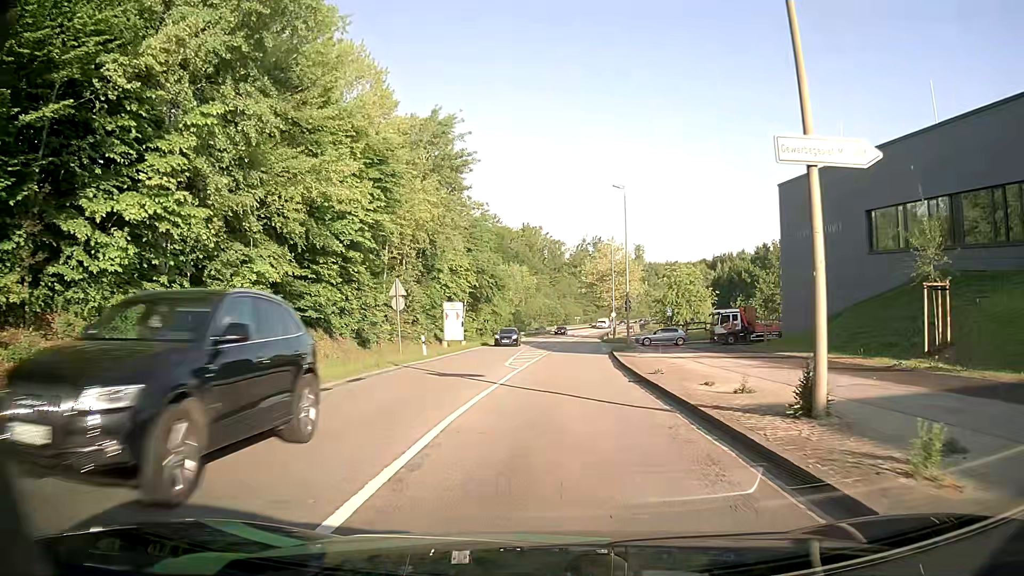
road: secondary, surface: asphalt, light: Day
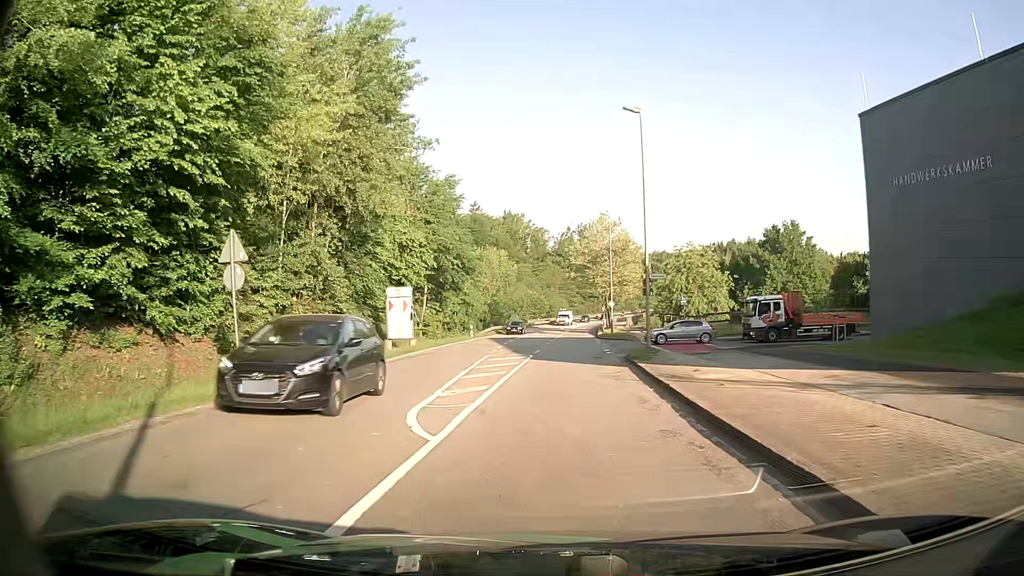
(+0.2, +14.4) m; +1°
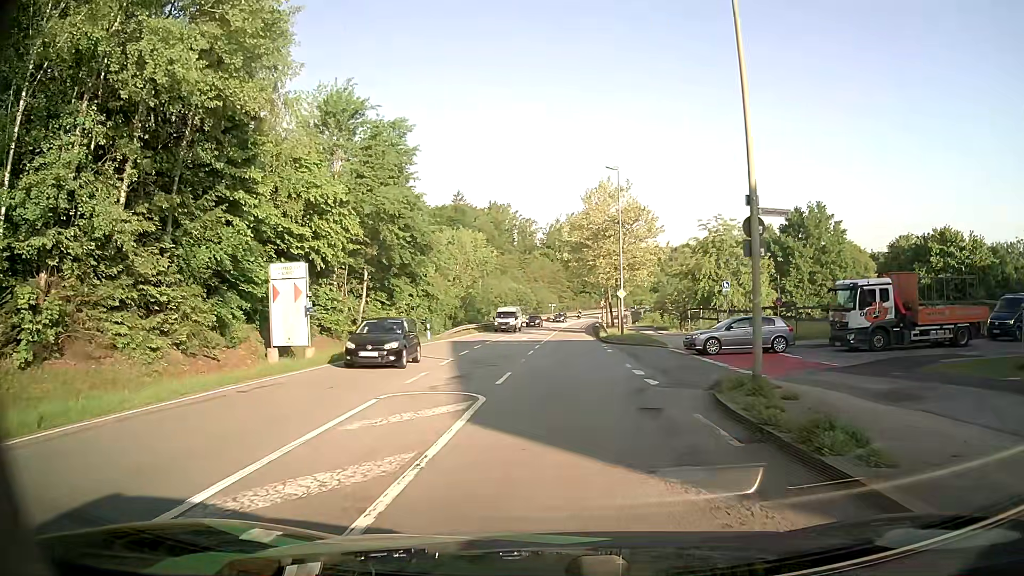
(+0.3, +15.8) m; +2°
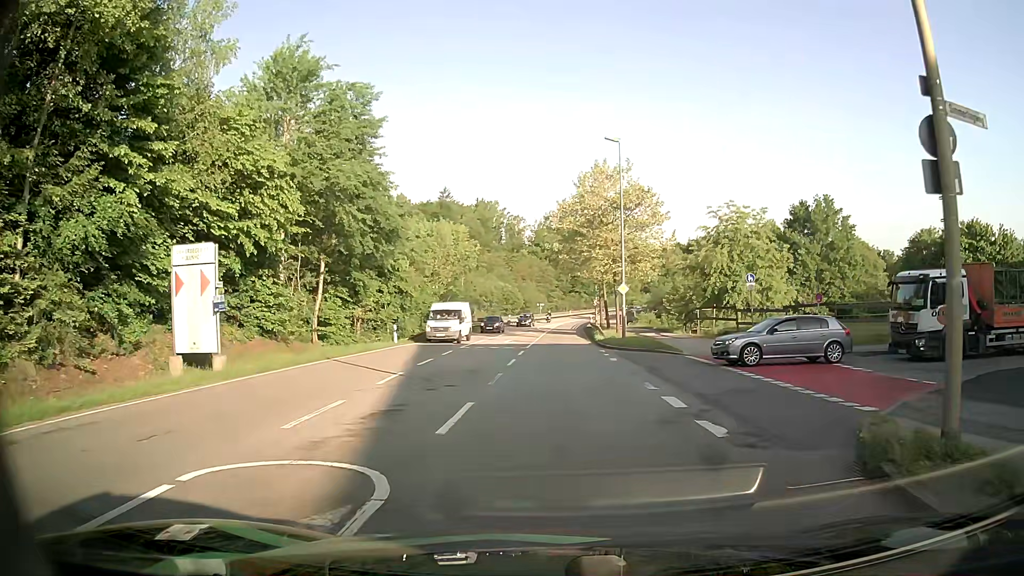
(0.0, +6.4) m; 0°
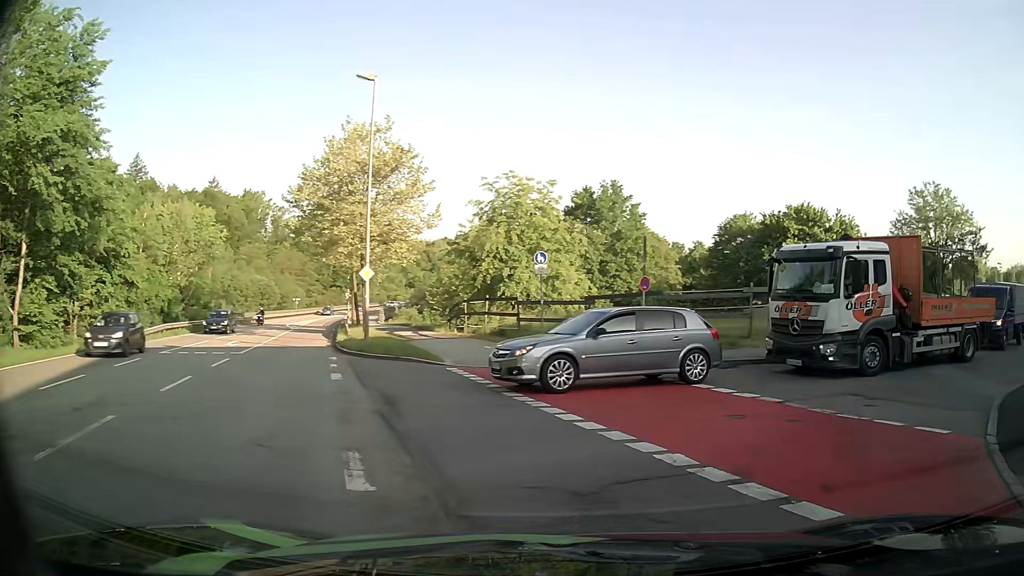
(+1.2, +8.1) m; +20°
